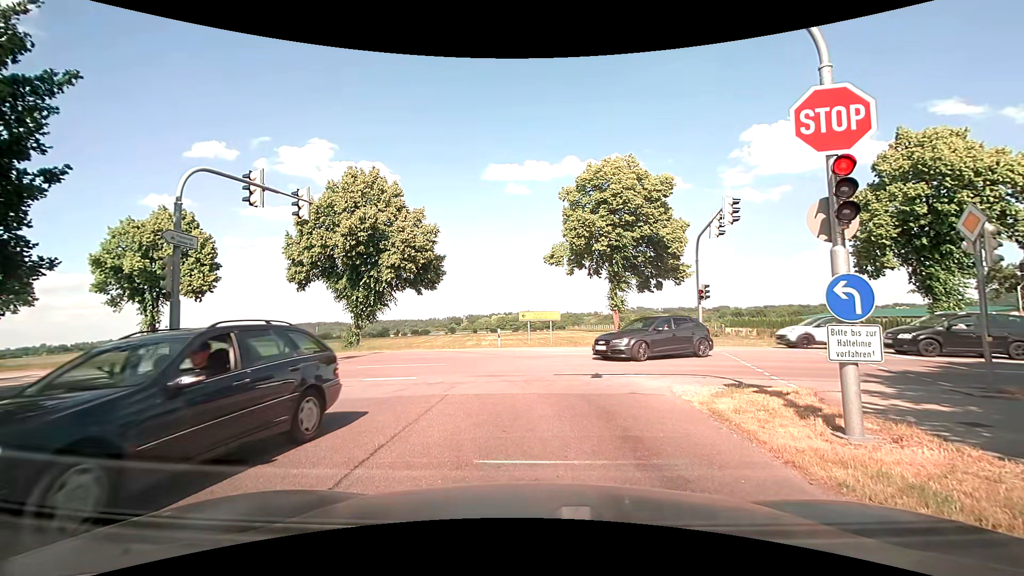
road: tertiary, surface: asphalt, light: Day
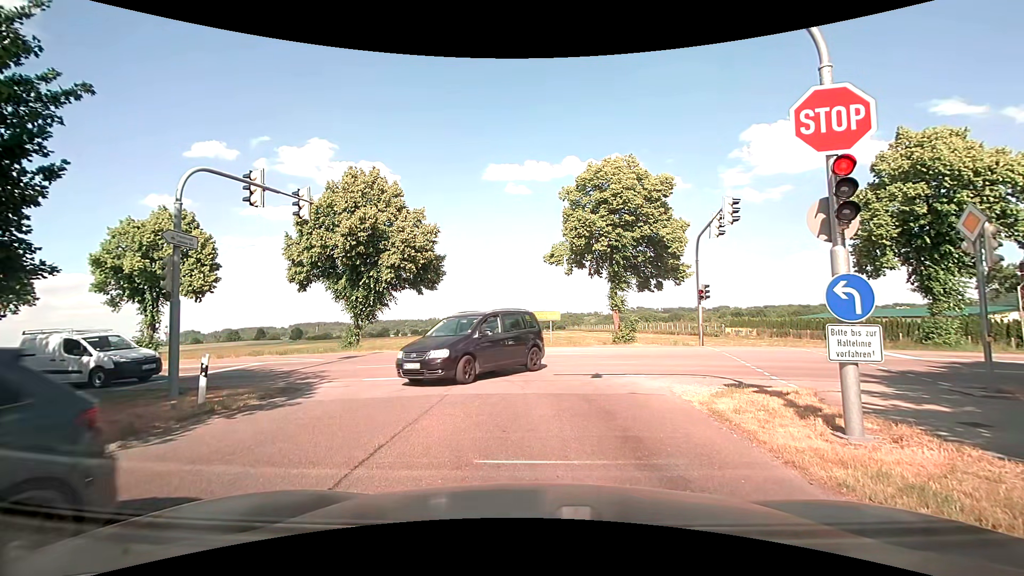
(0.0, 0.0) m; 0°
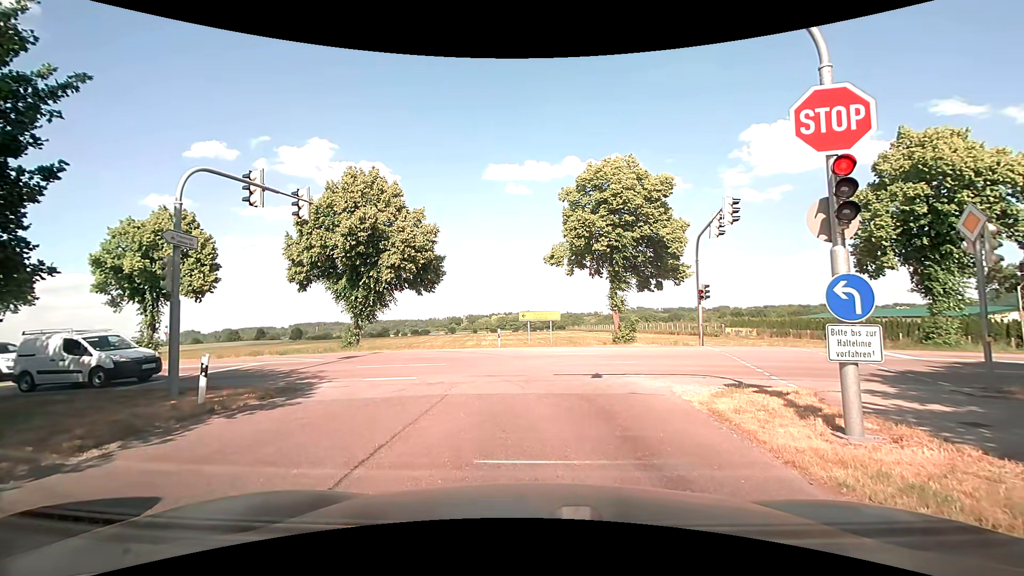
(0.0, 0.0) m; 0°
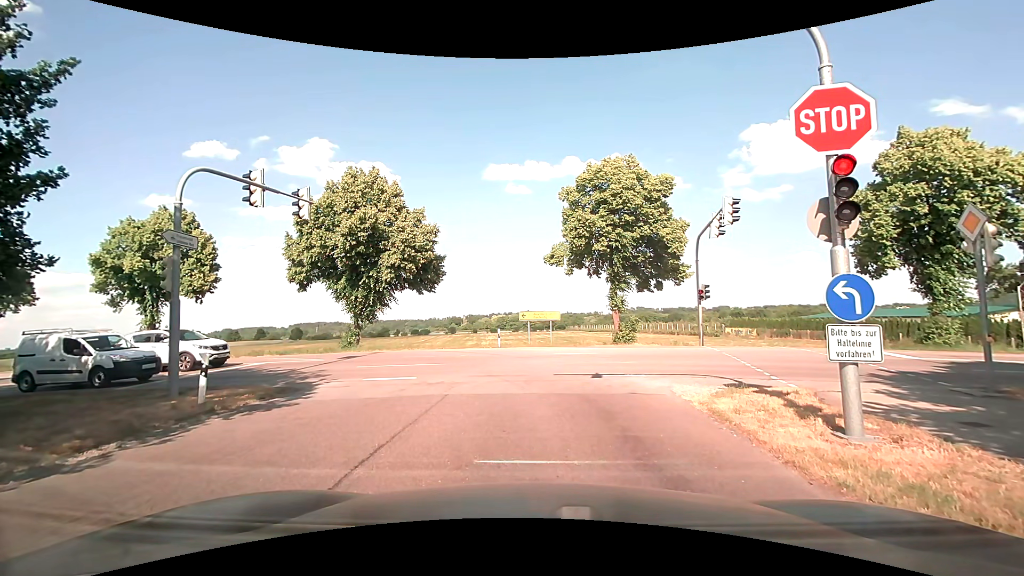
(0.0, 0.0) m; 0°
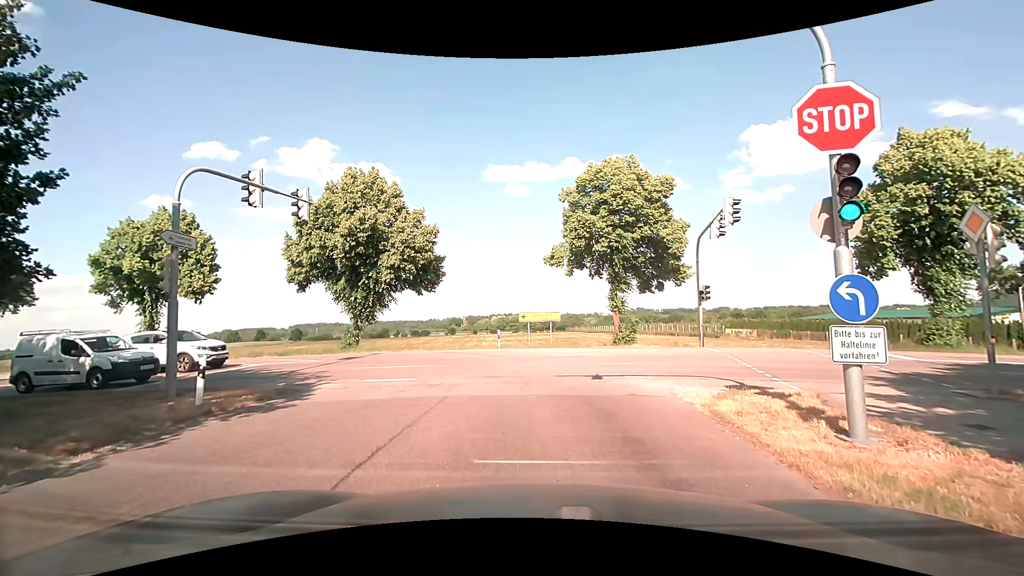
(0.0, +0.1) m; 0°
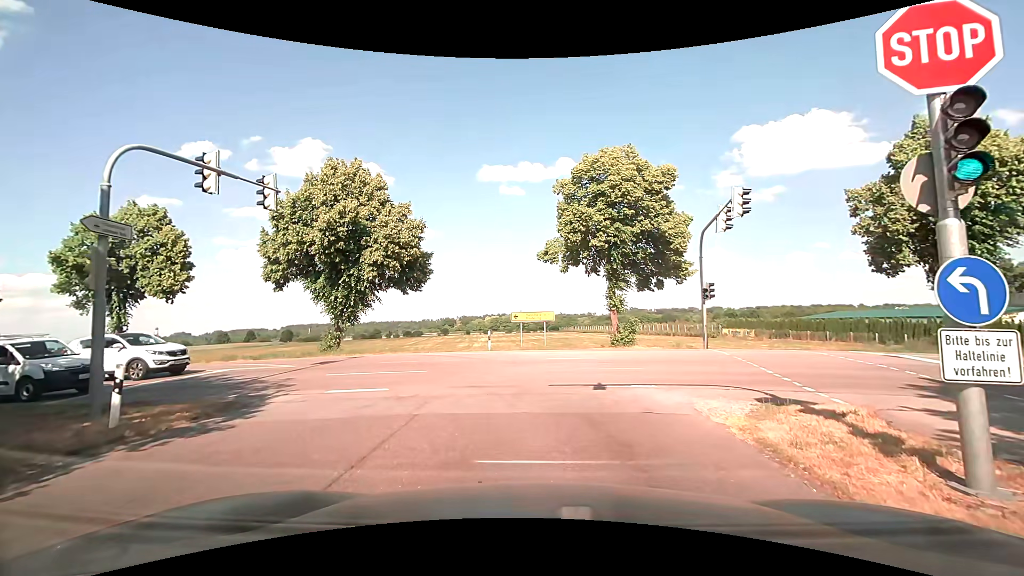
(0.0, +1.9) m; 0°
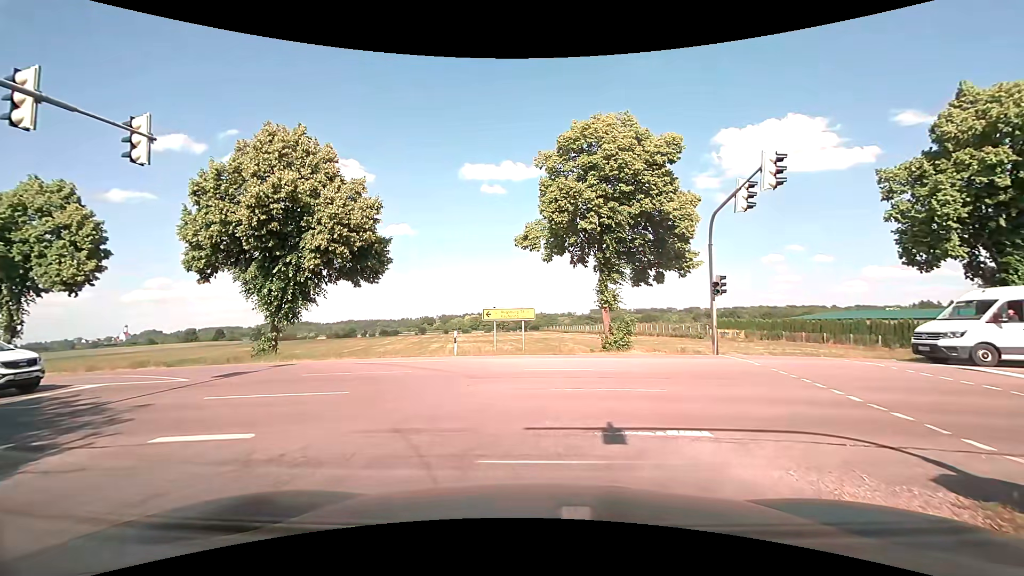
(+0.1, +4.5) m; +3°
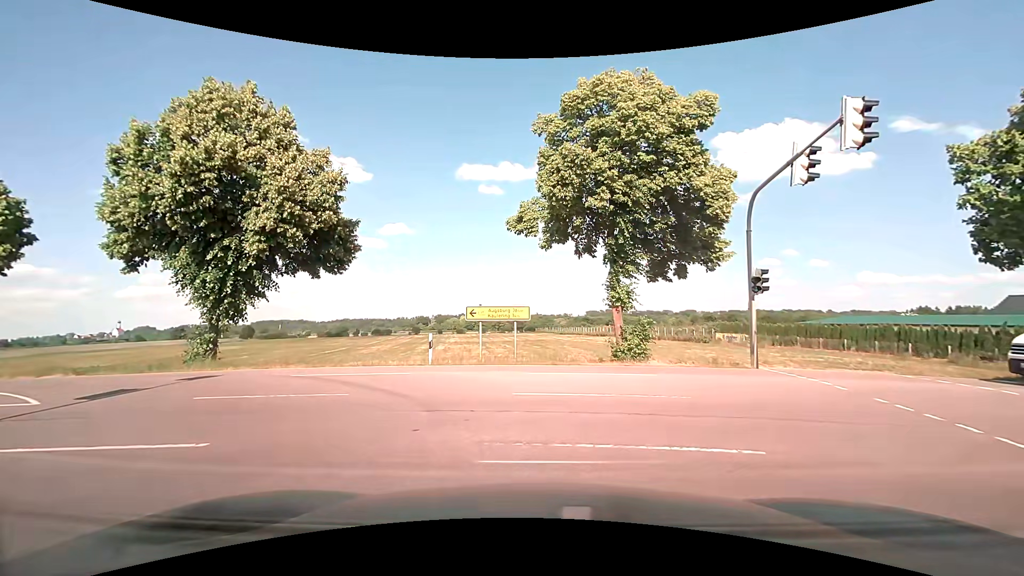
(0.0, +4.1) m; 0°
